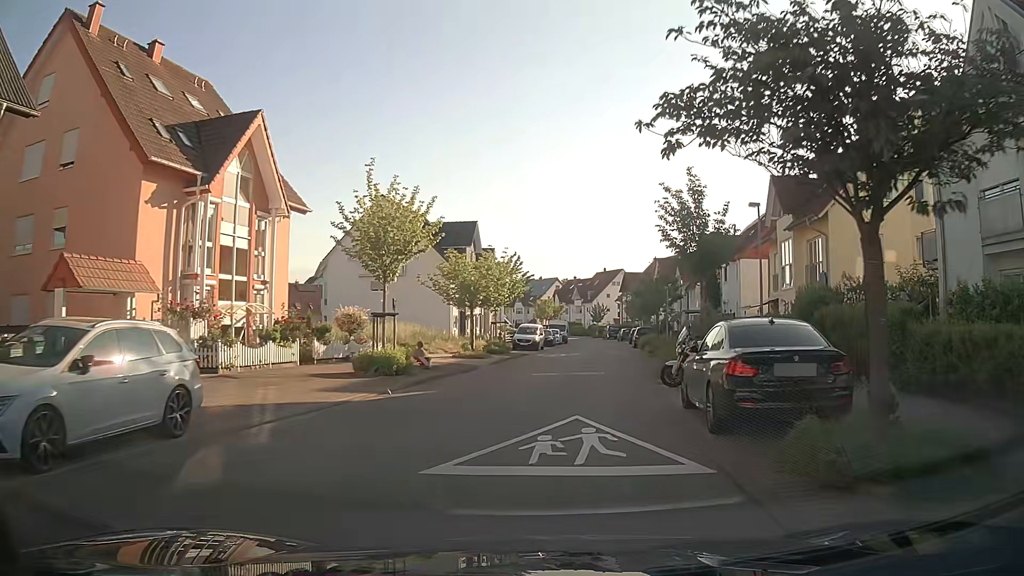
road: residential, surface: asphalt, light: Day
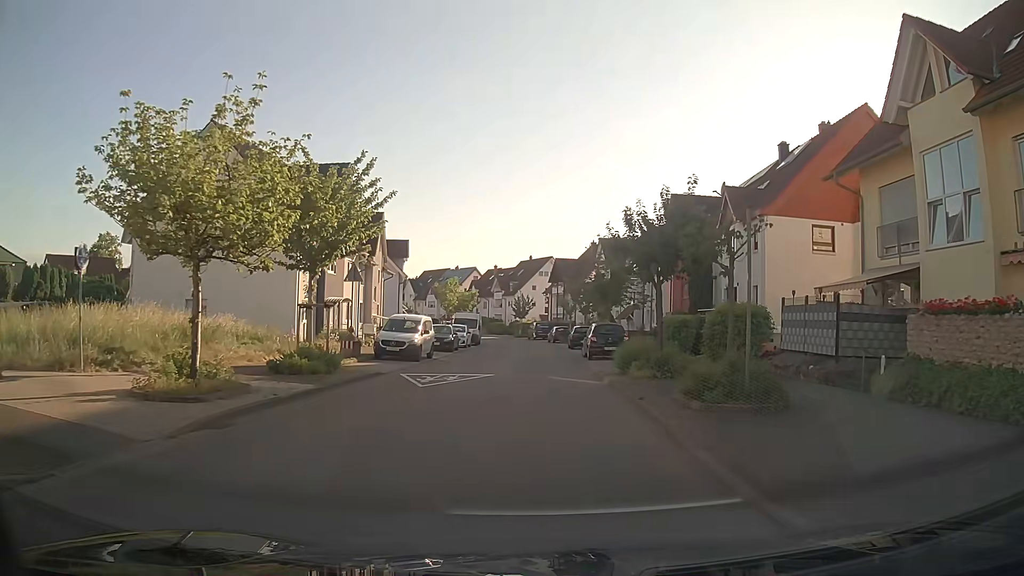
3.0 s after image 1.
(+1.6, +20.4) m; +5°
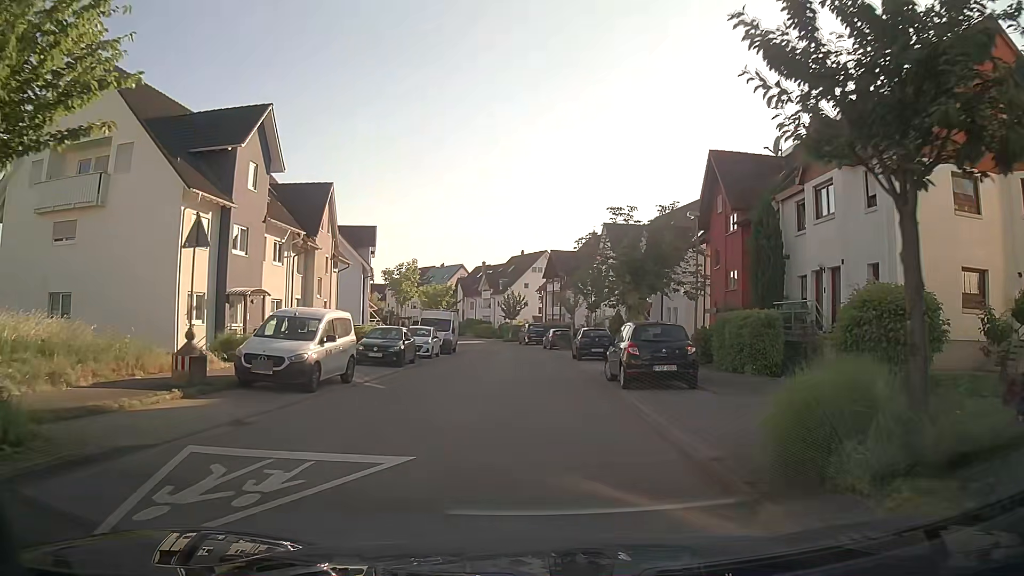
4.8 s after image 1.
(+0.4, +12.3) m; +1°
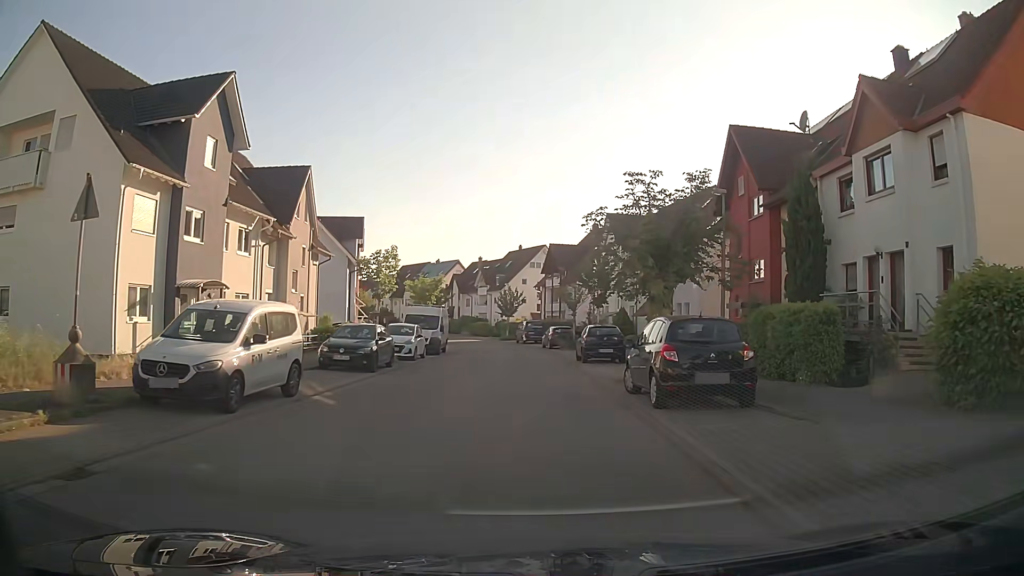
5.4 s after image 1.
(+0.1, +4.1) m; +1°
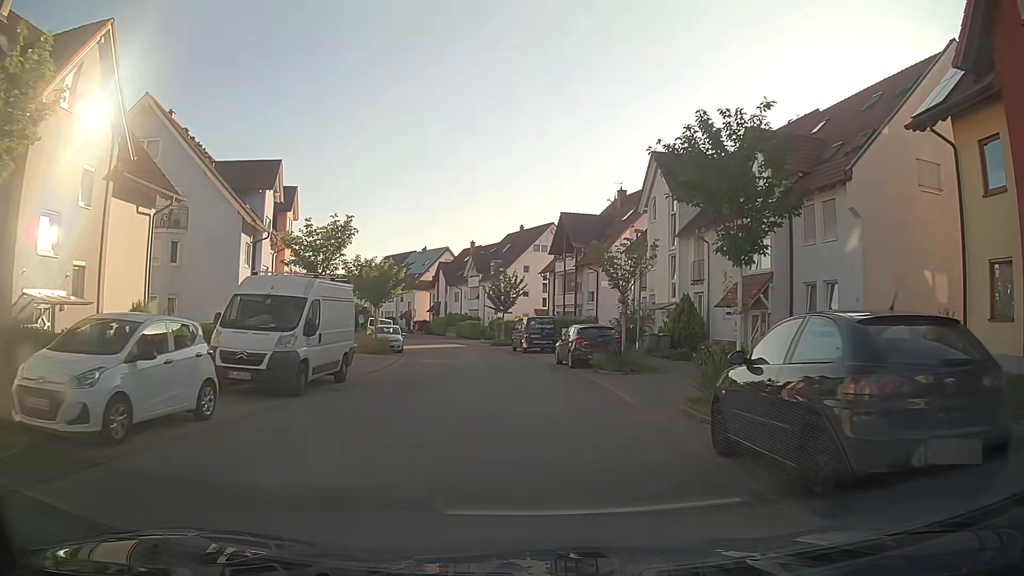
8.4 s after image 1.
(0.0, +21.1) m; 0°
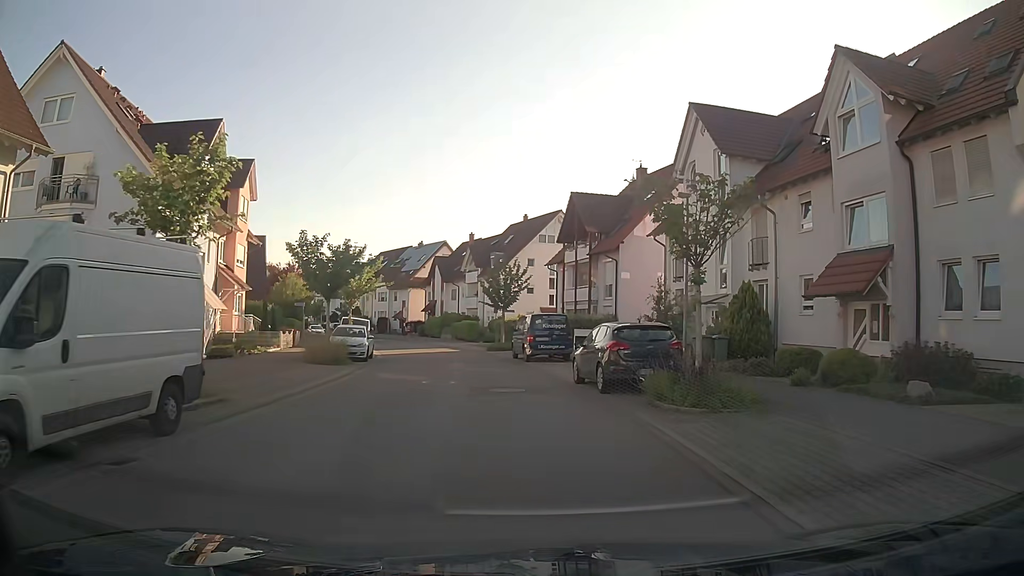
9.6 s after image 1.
(0.0, +8.7) m; +1°
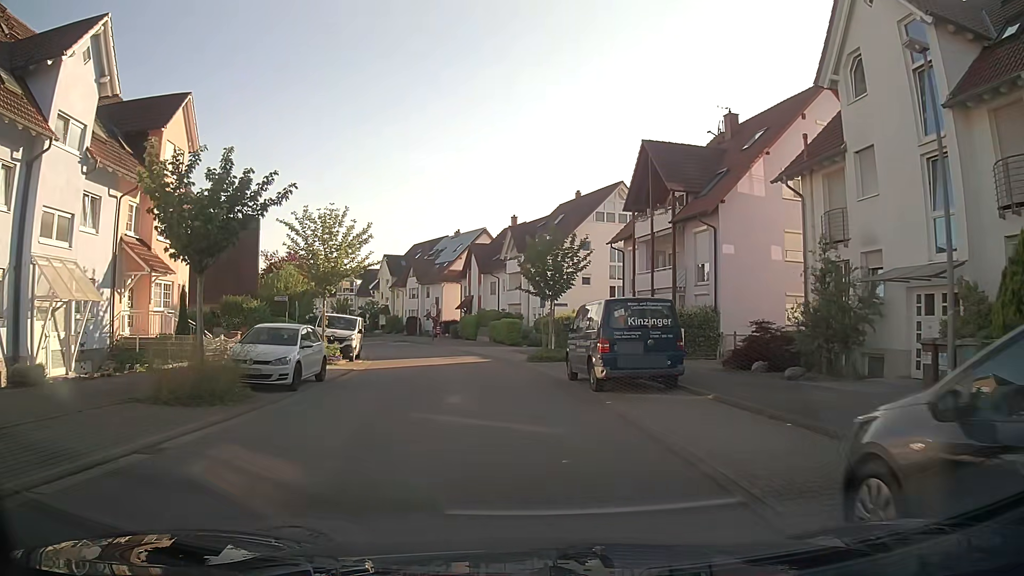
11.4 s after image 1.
(-0.5, +13.2) m; -4°
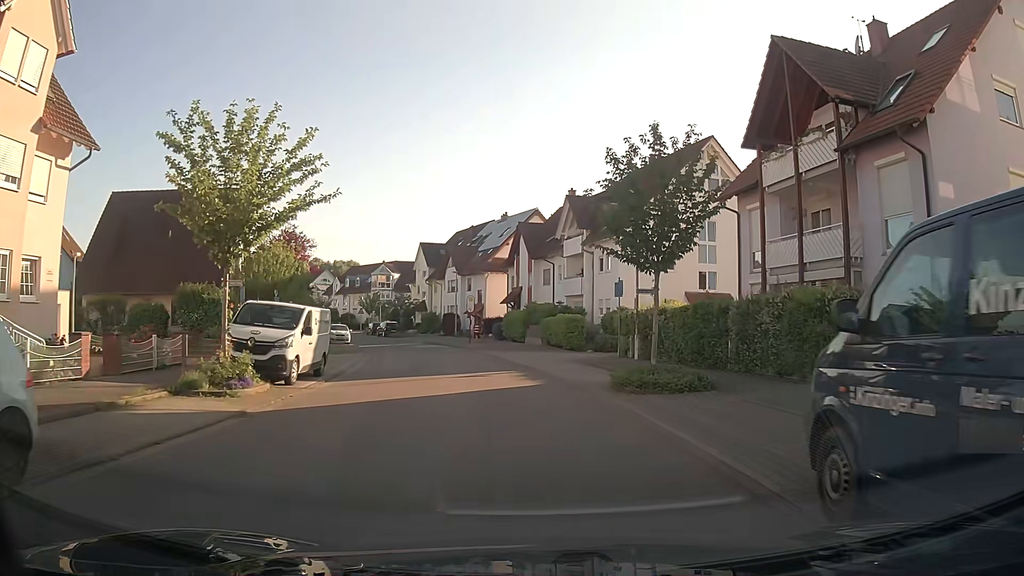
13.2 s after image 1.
(-0.8, +13.1) m; -5°
